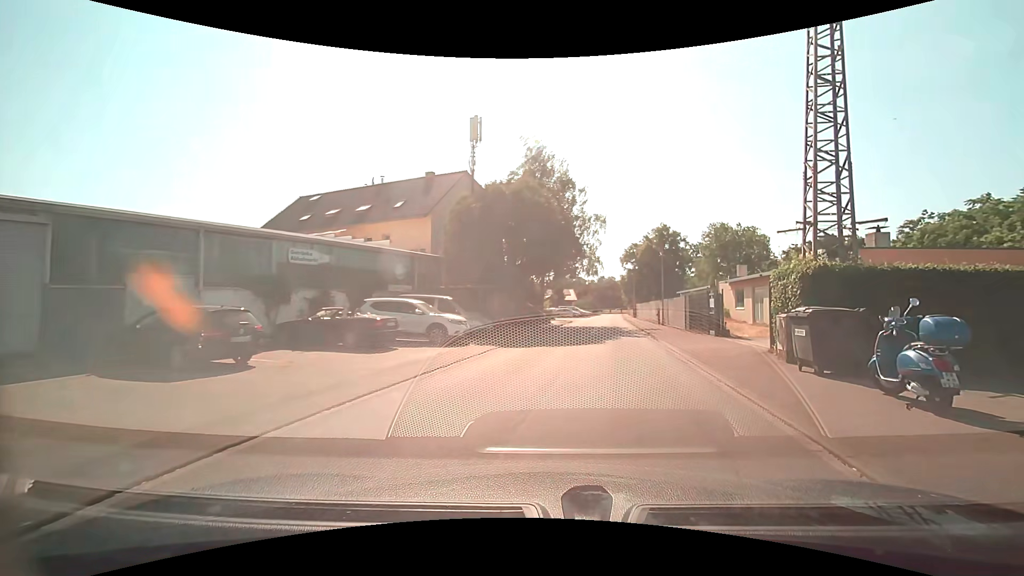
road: unclassified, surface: asphalt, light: Day
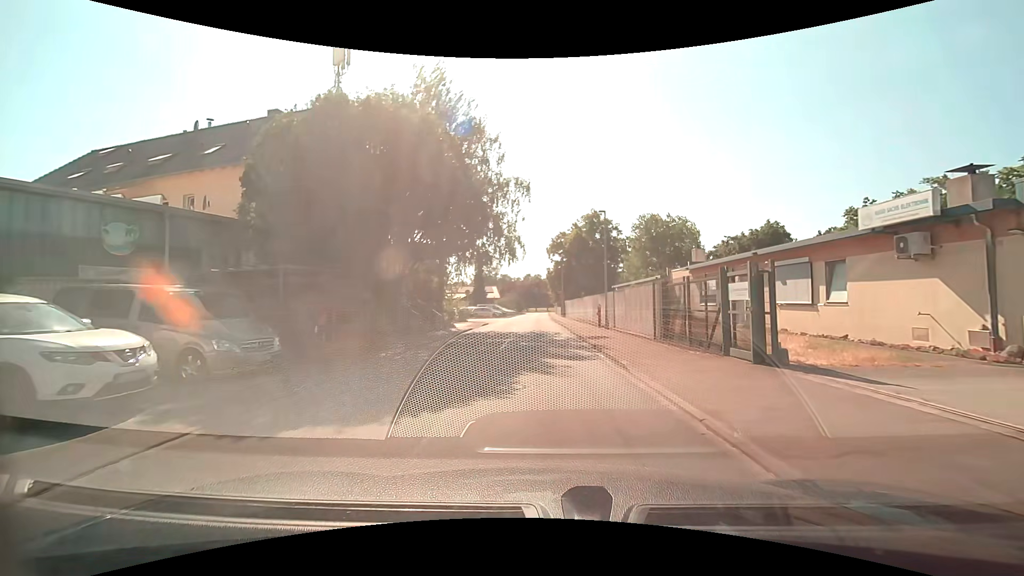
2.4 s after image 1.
(+1.4, +12.3) m; +7°
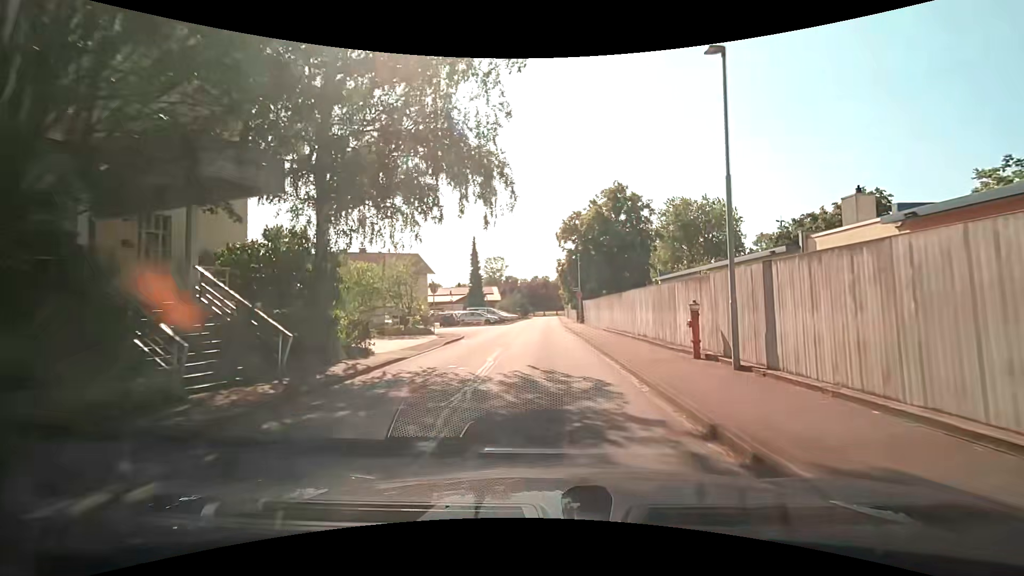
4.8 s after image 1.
(+0.1, +17.5) m; -1°
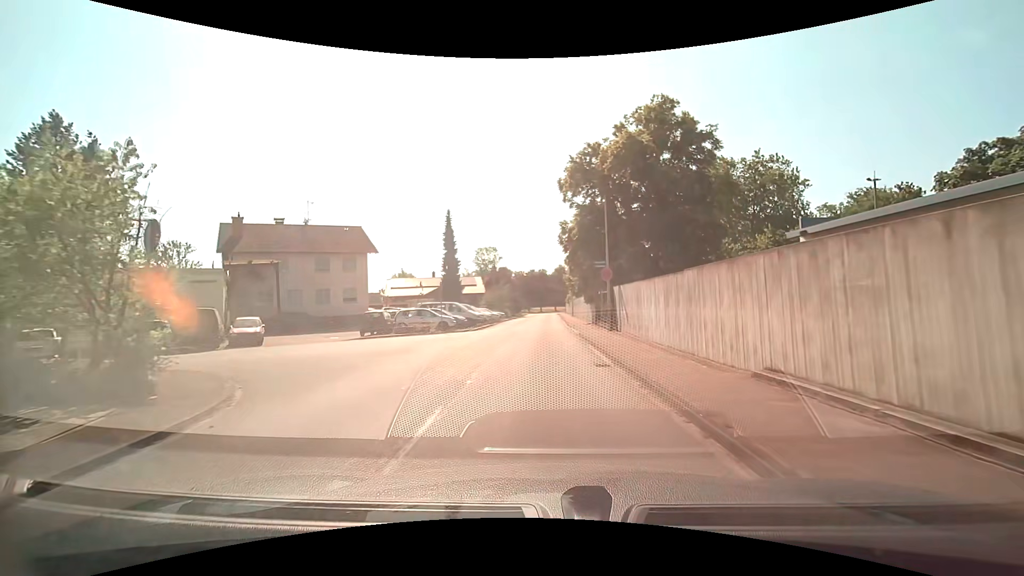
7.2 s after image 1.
(+0.1, +21.7) m; 0°
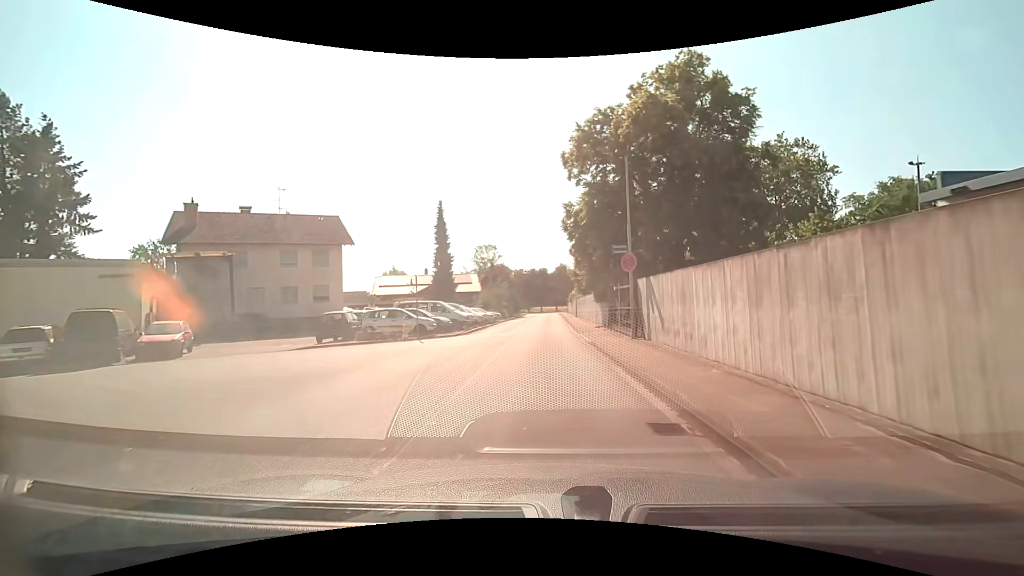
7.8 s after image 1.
(0.0, +5.9) m; 0°
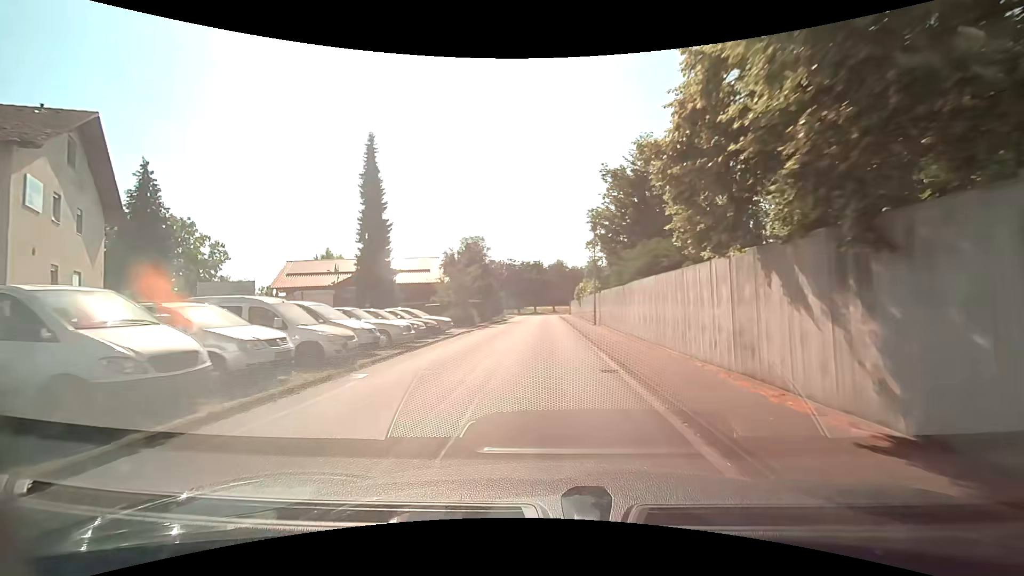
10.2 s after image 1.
(-0.1, +24.5) m; 0°
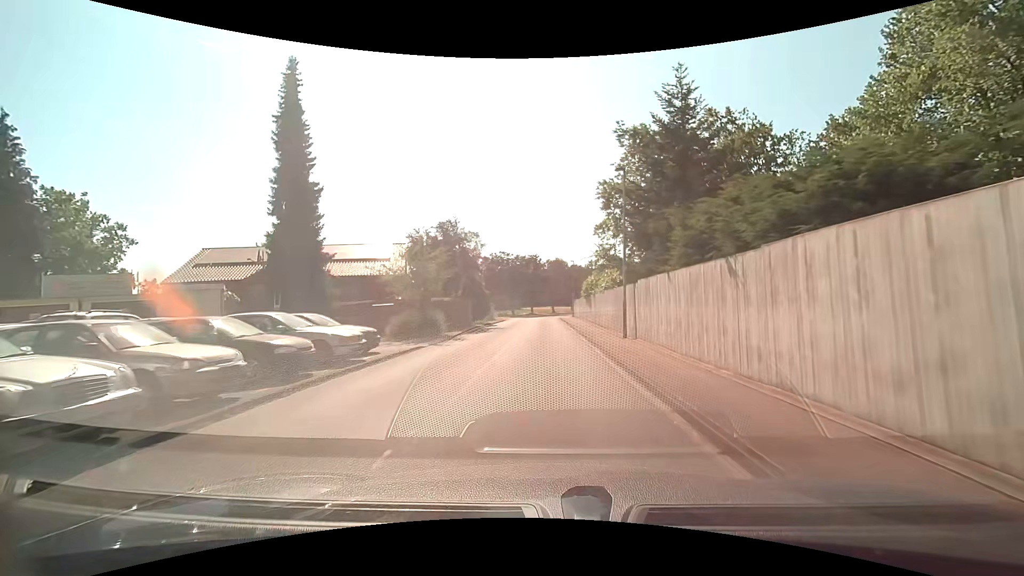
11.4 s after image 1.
(+0.1, +12.2) m; +1°
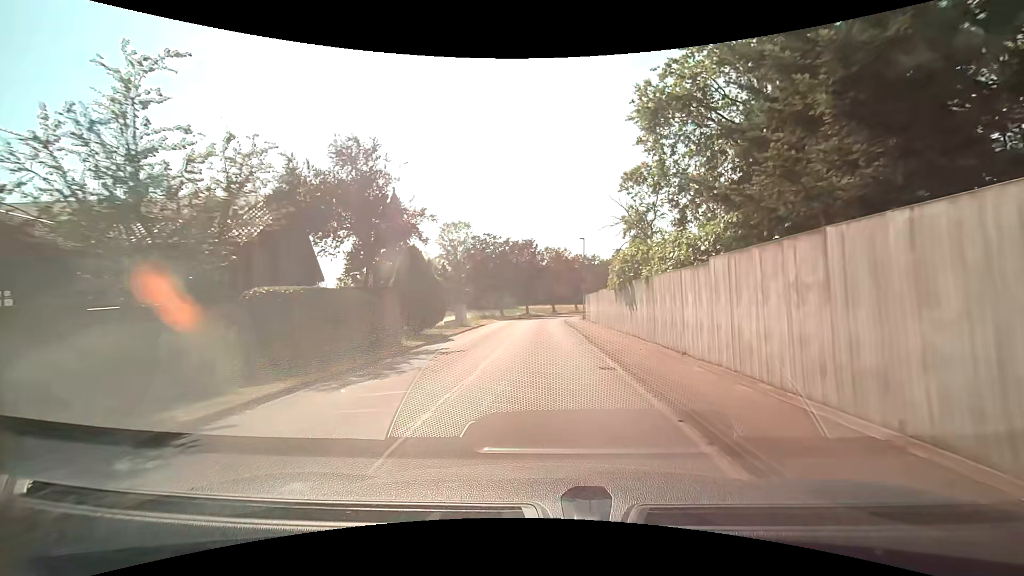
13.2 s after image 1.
(+0.1, +17.9) m; +1°
(0, +10) (0, +20) (-1, +30) (0, +40) (0, +50) (+1, +60) (+4, +70) (+8, +79) (+13, +87) (+18, +96) m
